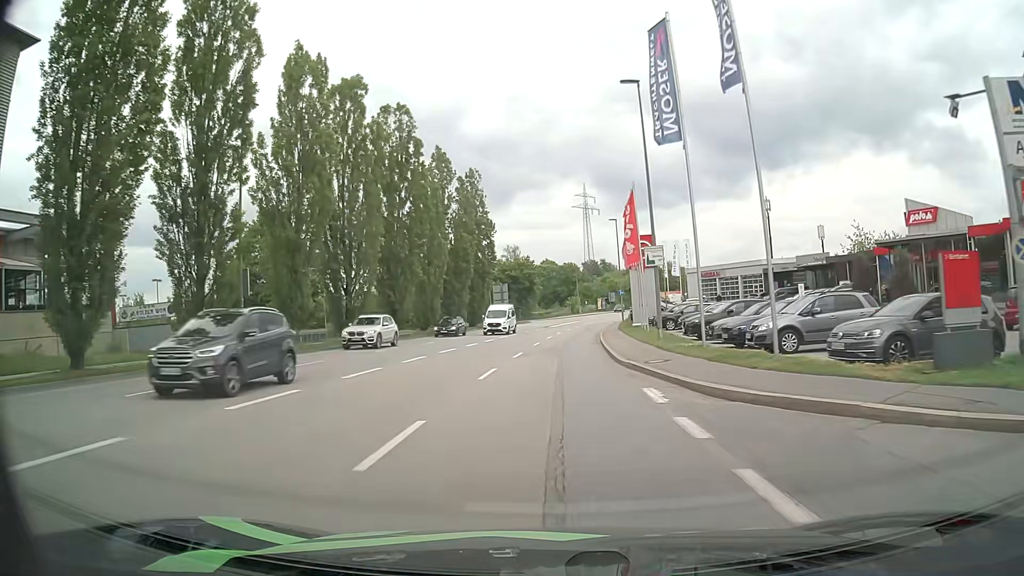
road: tertiary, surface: asphalt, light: Day
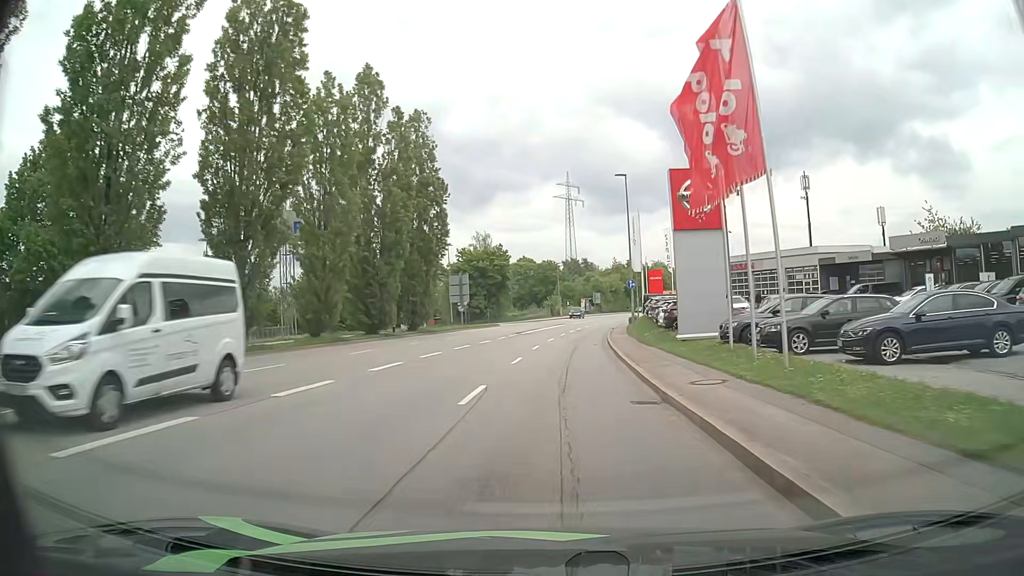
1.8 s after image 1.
(0.0, +22.3) m; +1°
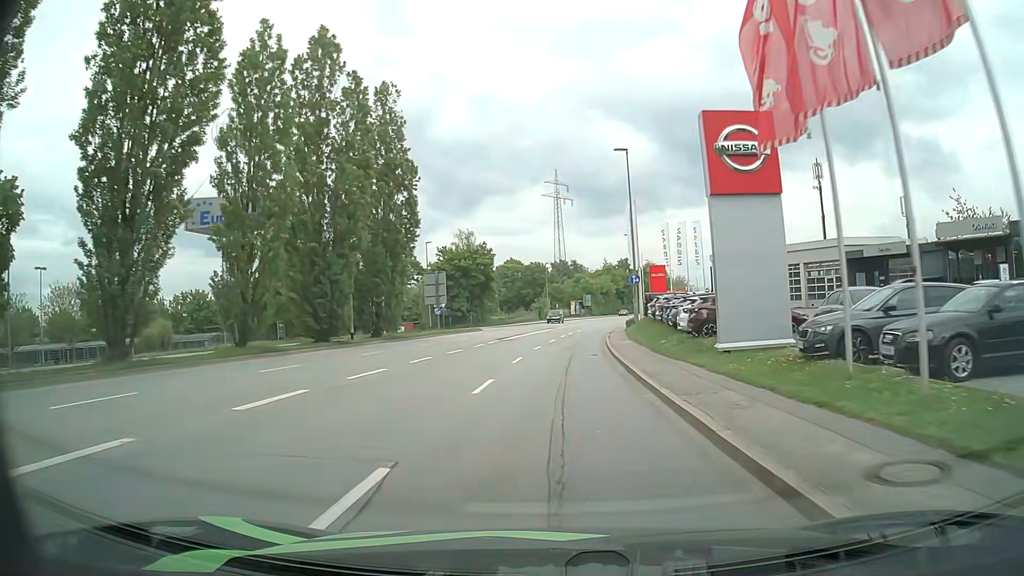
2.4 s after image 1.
(+0.2, +7.5) m; +2°
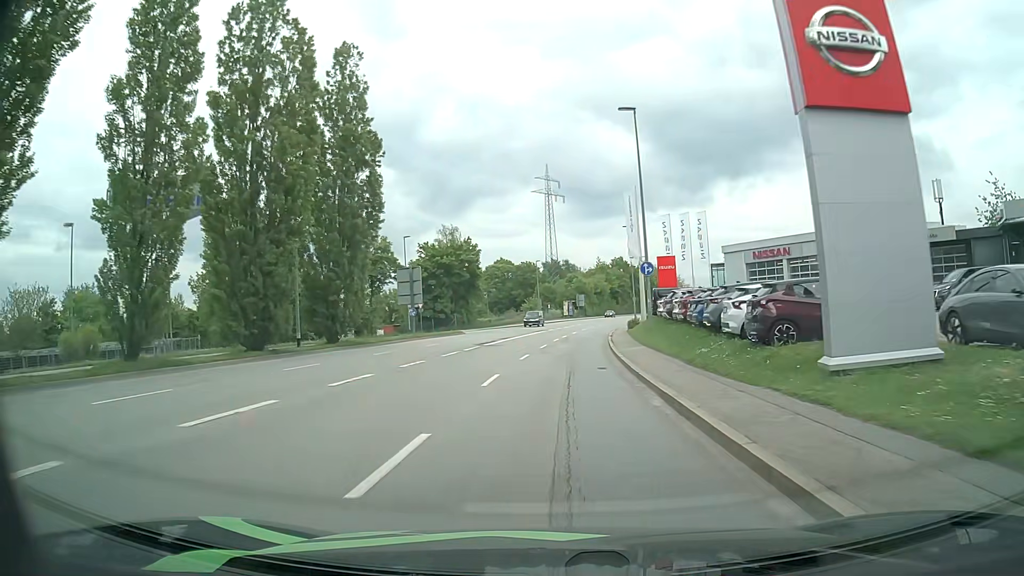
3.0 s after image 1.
(+0.1, +7.5) m; +1°
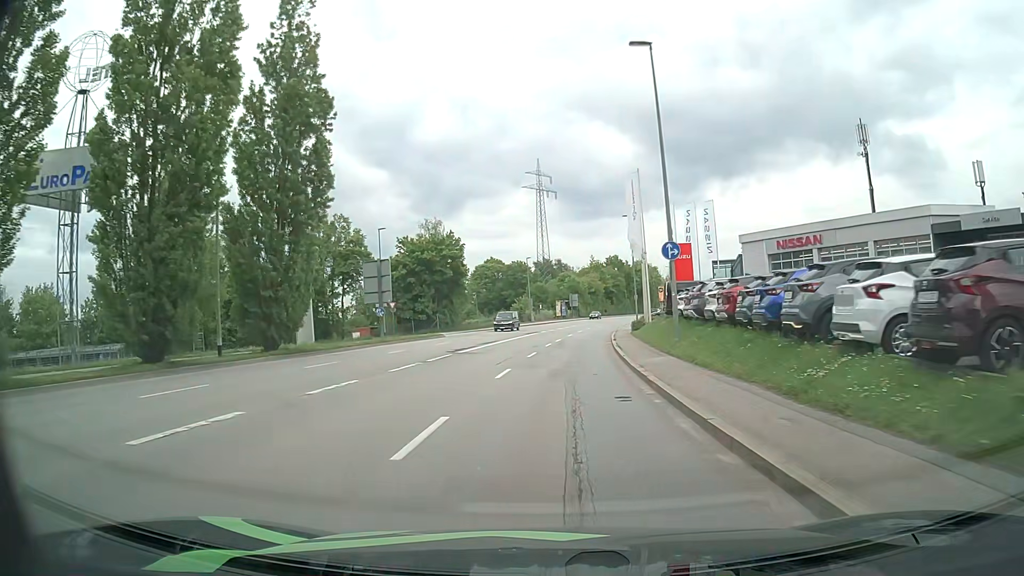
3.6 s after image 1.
(0.0, +7.5) m; +1°
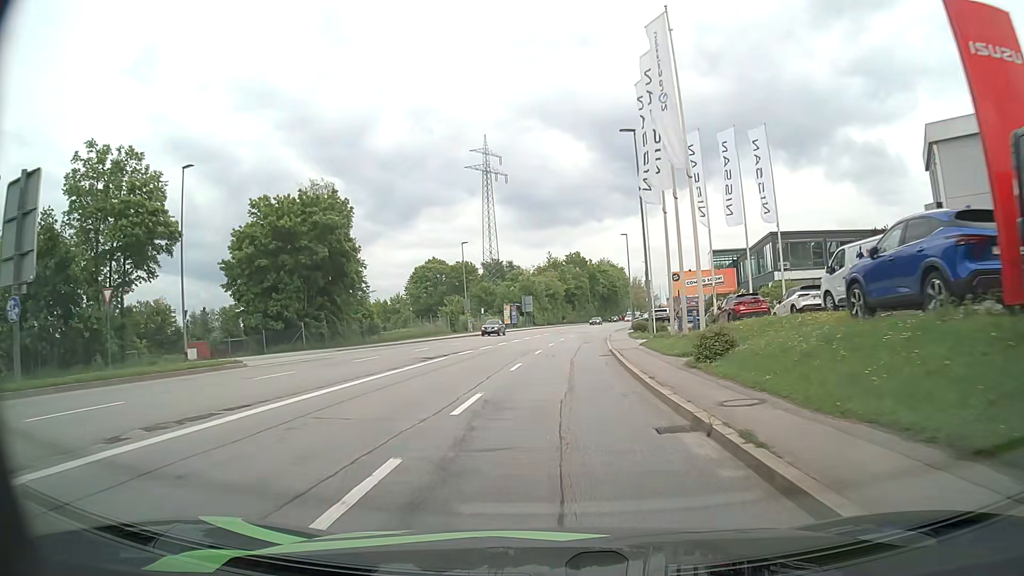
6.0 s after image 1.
(+0.9, +30.2) m; +4°
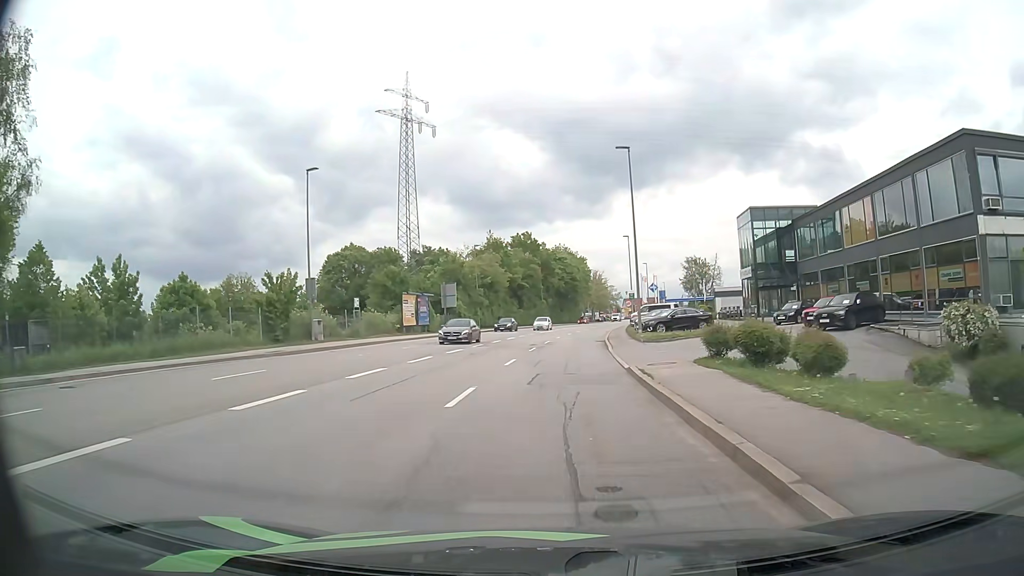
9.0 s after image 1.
(+1.3, +38.1) m; +4°
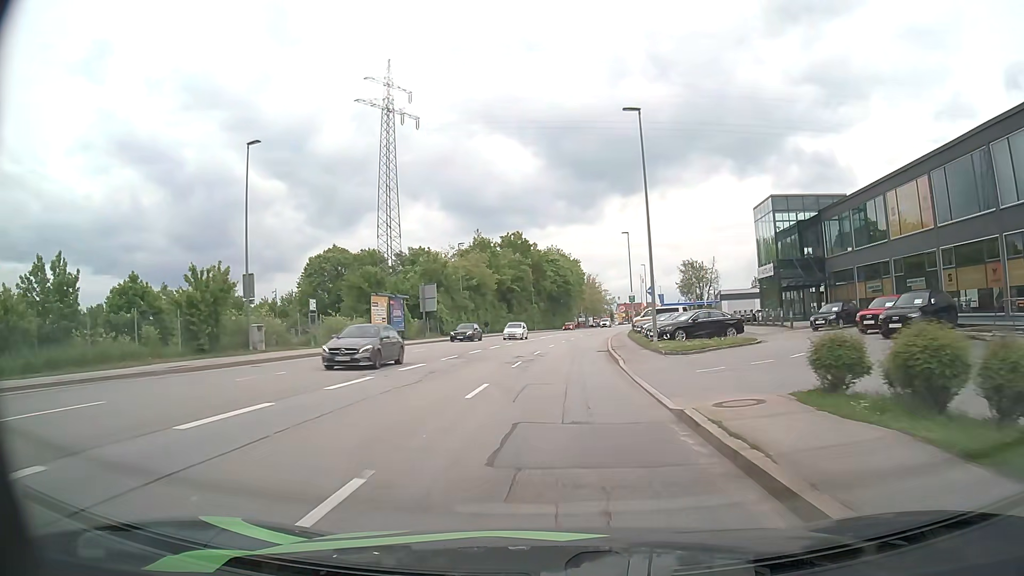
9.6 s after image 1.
(+0.1, +7.6) m; +1°
(0, +10) (0, +20) (+1, +30) (+1, +40) (+2, +50) (+3, +60) (+4, +70) (+6, +80) (+7, +90) (+9, +99) m
